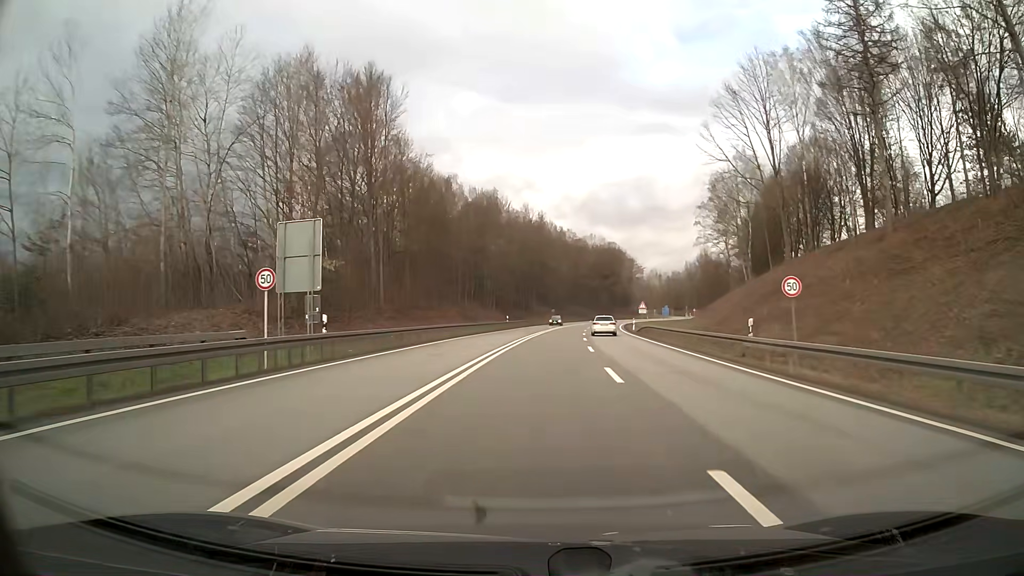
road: primary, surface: asphalt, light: Day
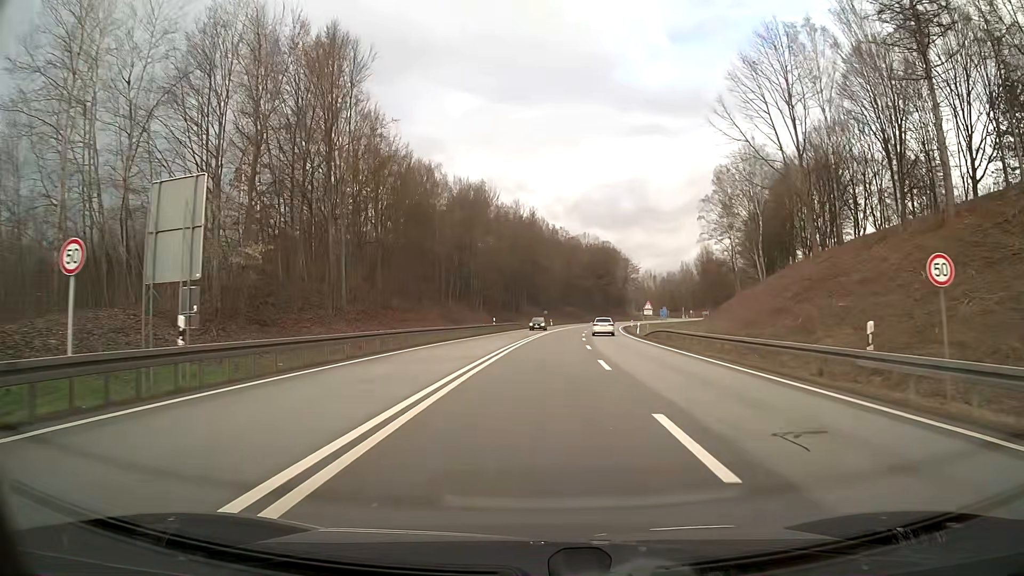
(0.0, +8.4) m; +1°
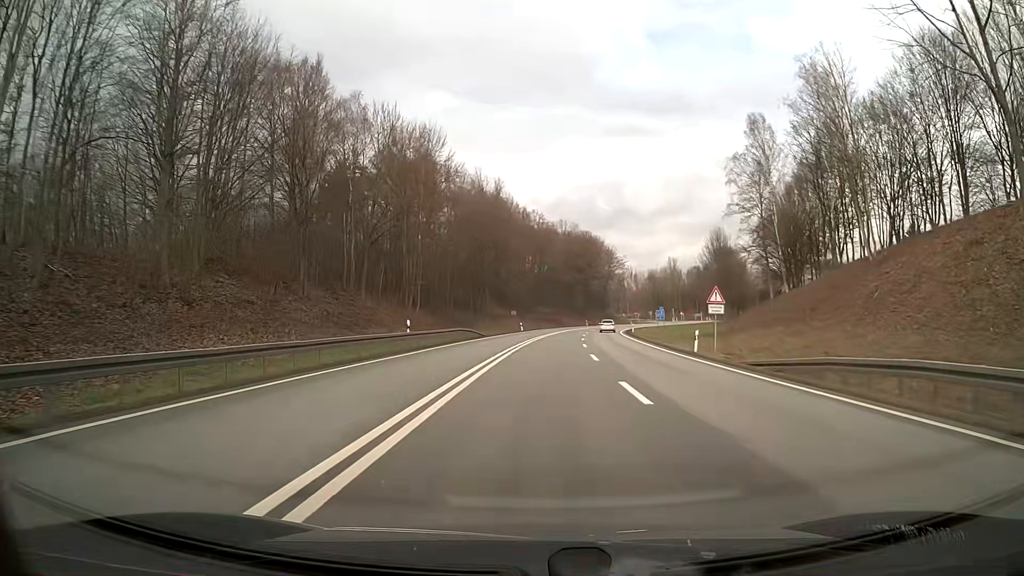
(+0.6, +30.7) m; +2°
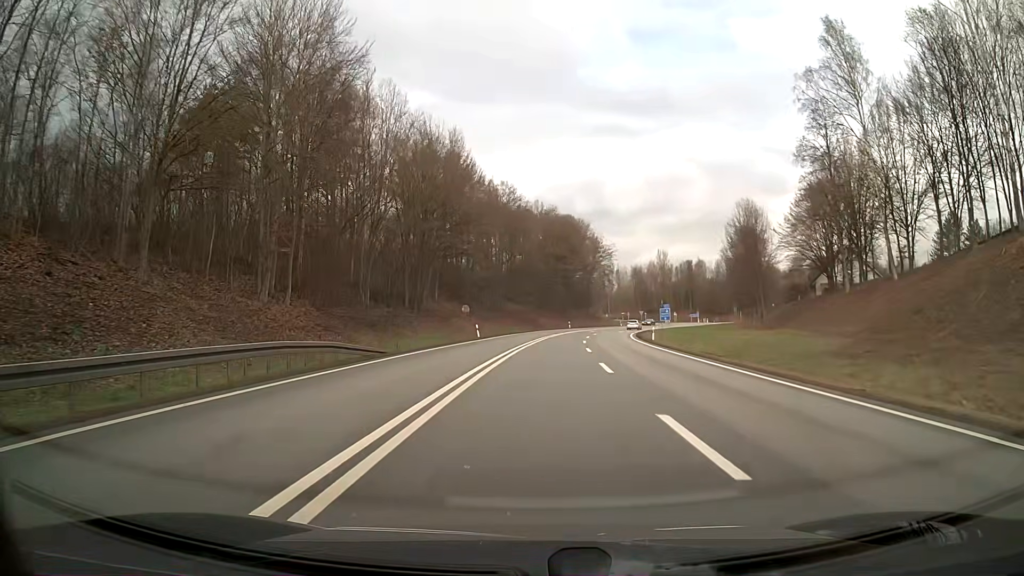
(+0.6, +29.4) m; +3°
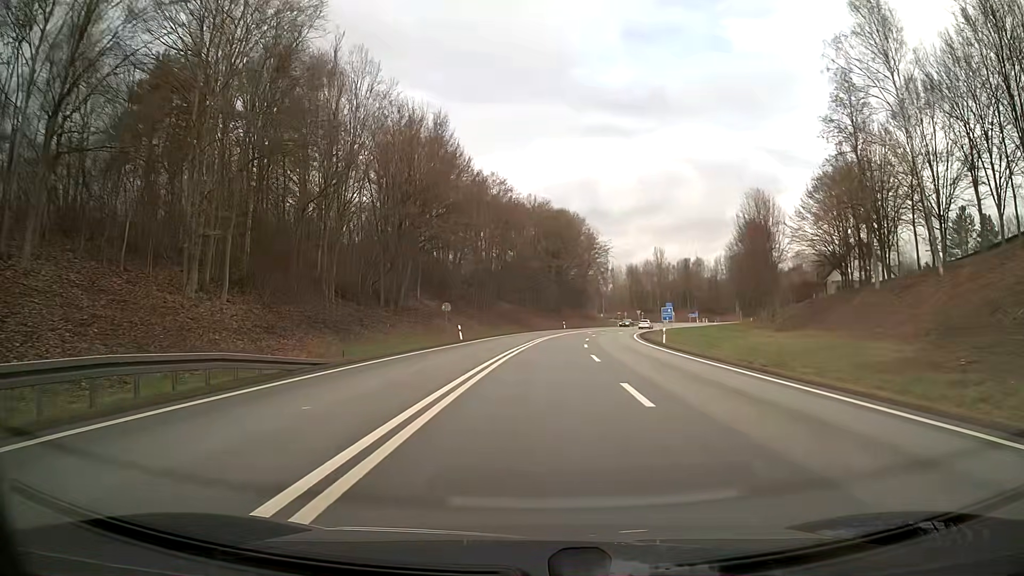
(0.0, +7.2) m; +1°
(0, +10) (0, +20) (+1, +30) (+1, +40) (+2, +50) (+4, +60) (+5, +70) (+7, +80) (+10, +89) (+12, +99) m
